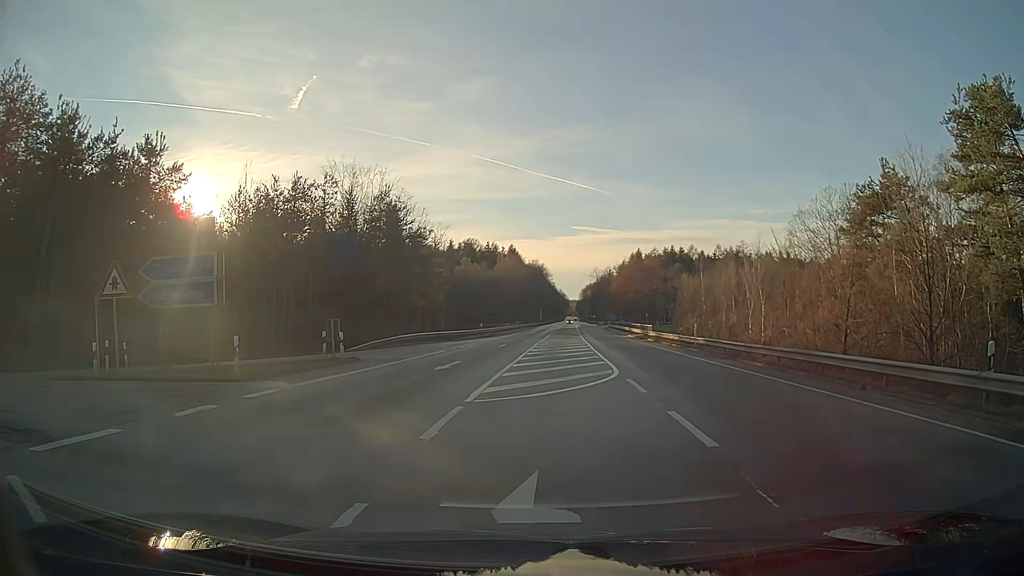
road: secondary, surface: asphalt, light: Day
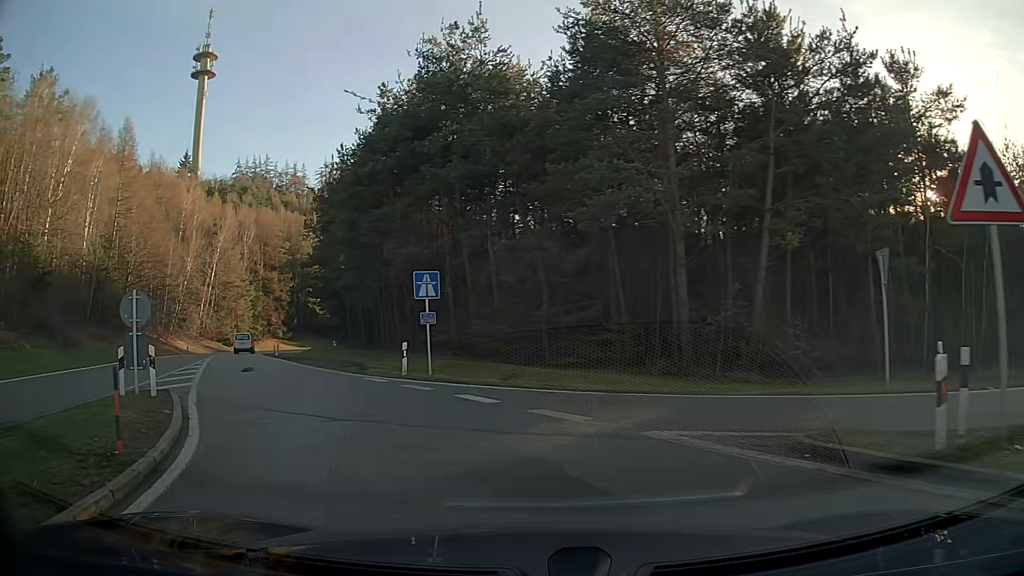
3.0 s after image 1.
(-7.8, +11.0) m; -64°
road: motorway_link
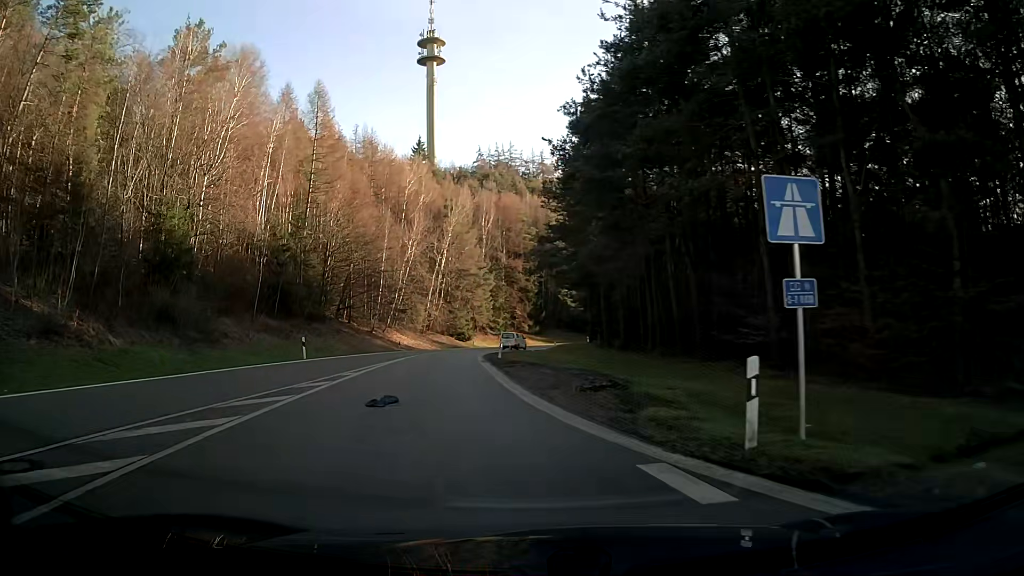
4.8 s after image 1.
(-2.7, +12.9) m; -21°
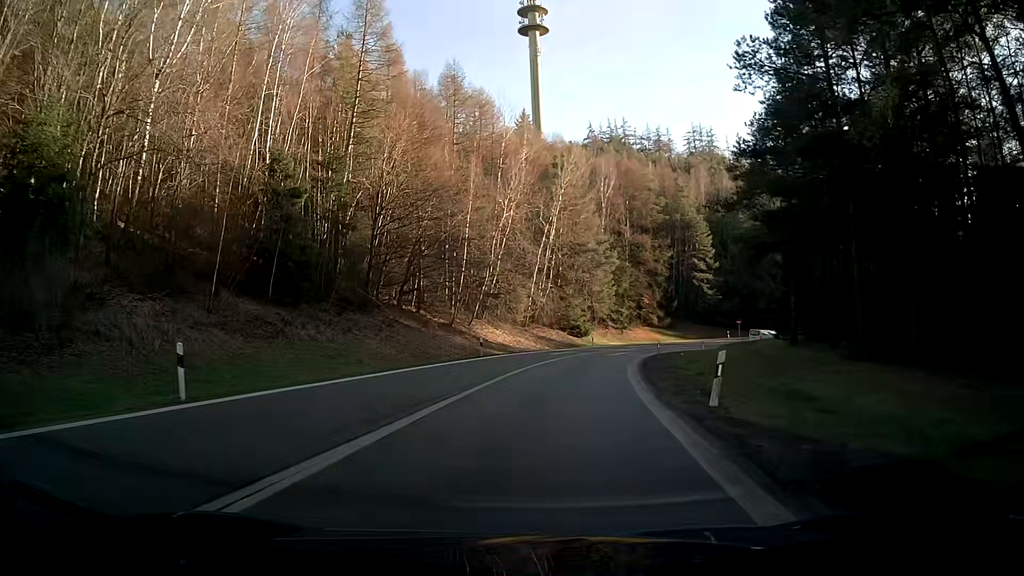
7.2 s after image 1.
(-2.1, +22.0) m; -7°
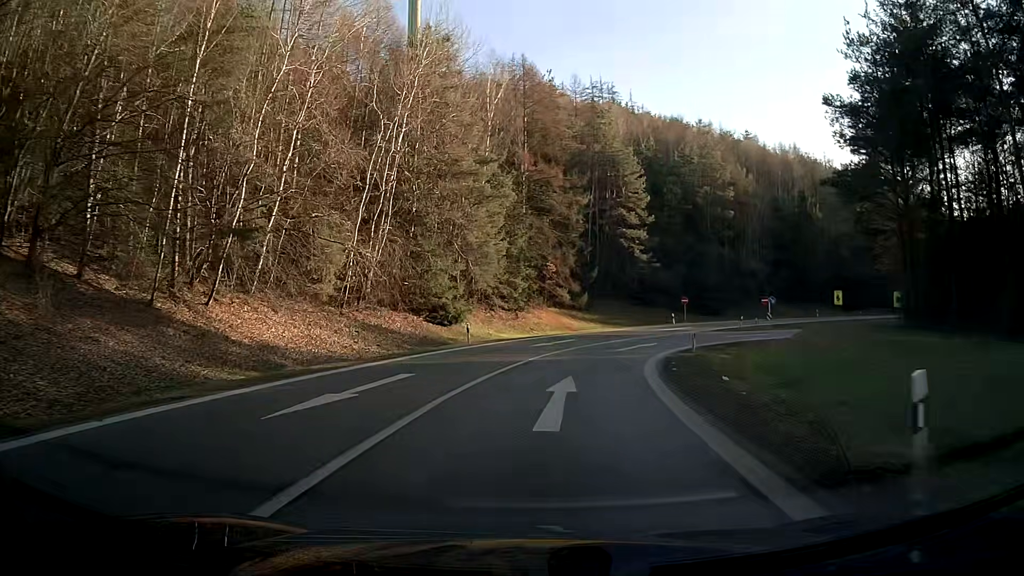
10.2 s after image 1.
(+2.6, +31.6) m; +10°
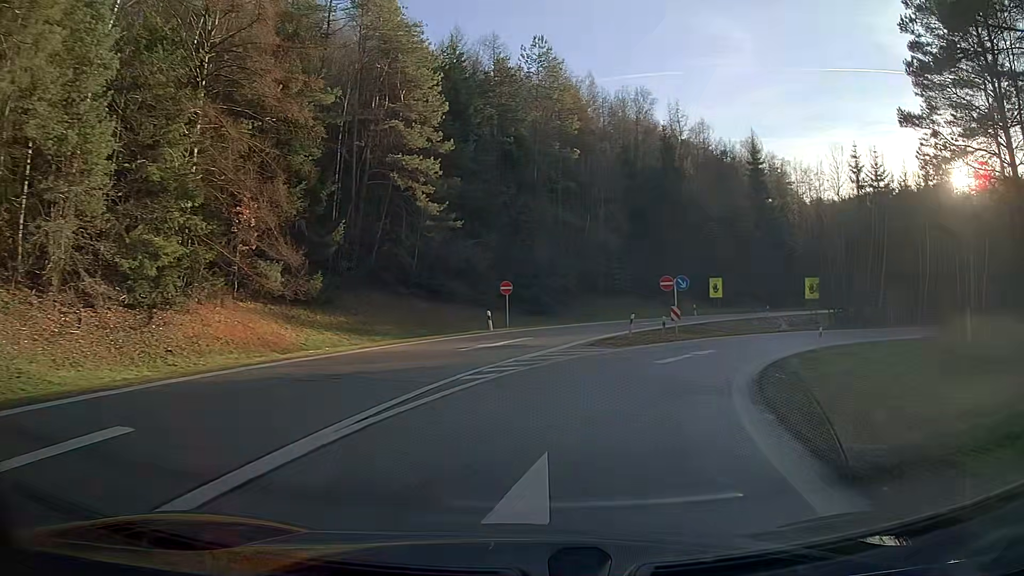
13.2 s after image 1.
(+5.0, +30.6) m; +21°
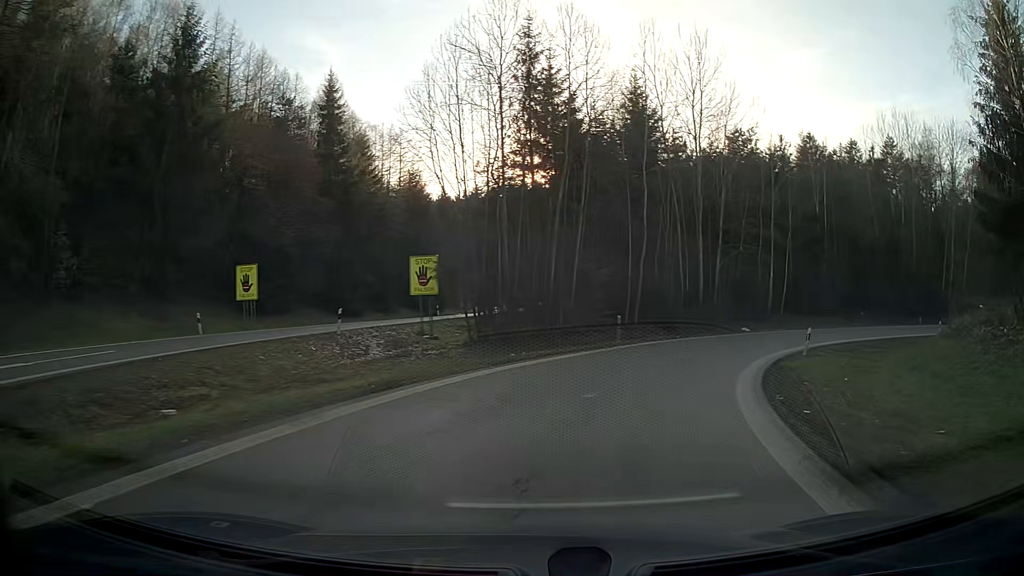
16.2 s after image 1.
(+9.0, +29.1) m; +36°
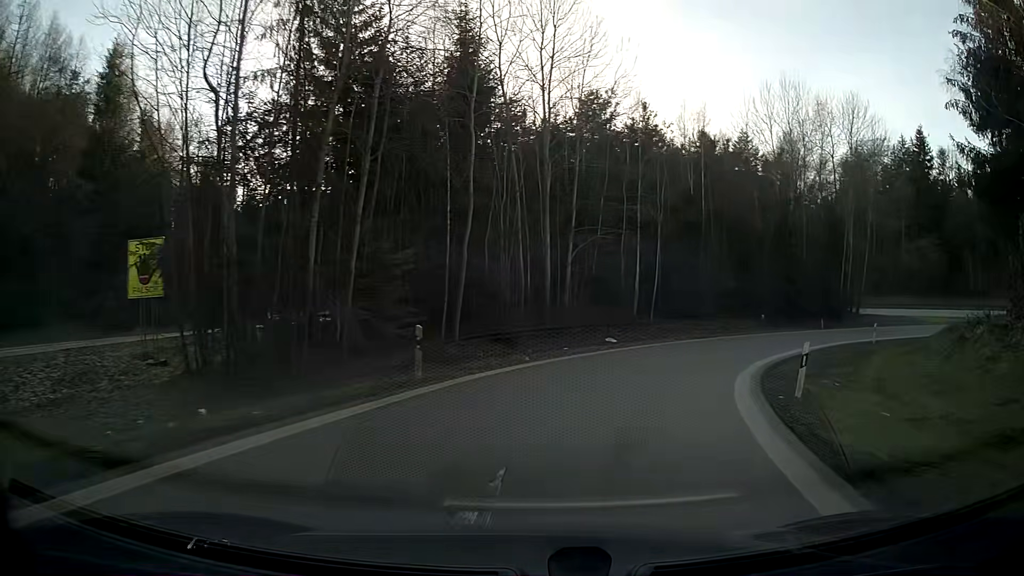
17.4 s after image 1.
(+1.6, +12.4) m; +14°
(+1, +10) (+4, +19) (+9, +28) (+16, +35) (+24, +41) (+34, +45) (+43, +47) (+53, +47) (+63, +46) (+73, +43) m
